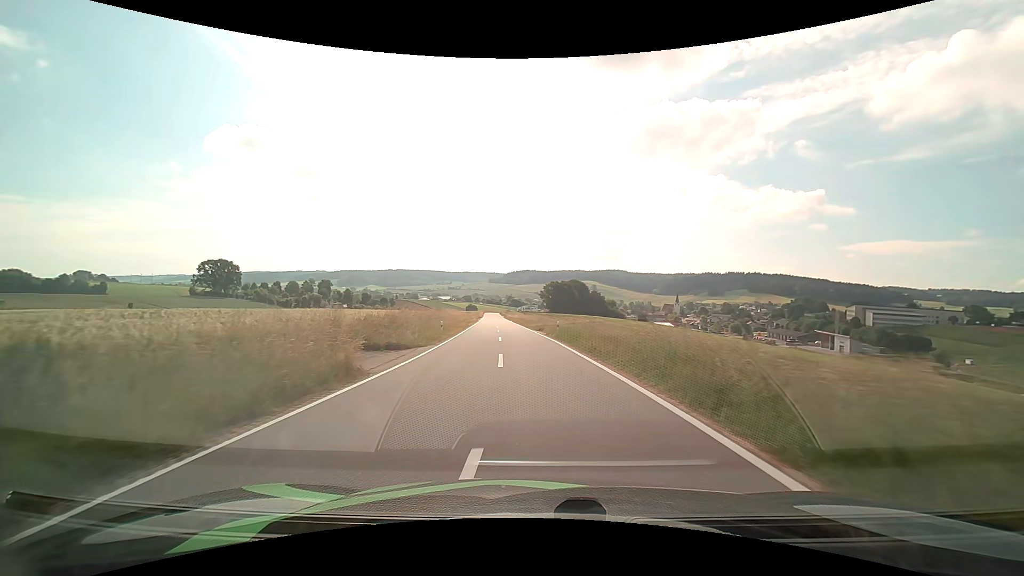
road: tertiary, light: Day
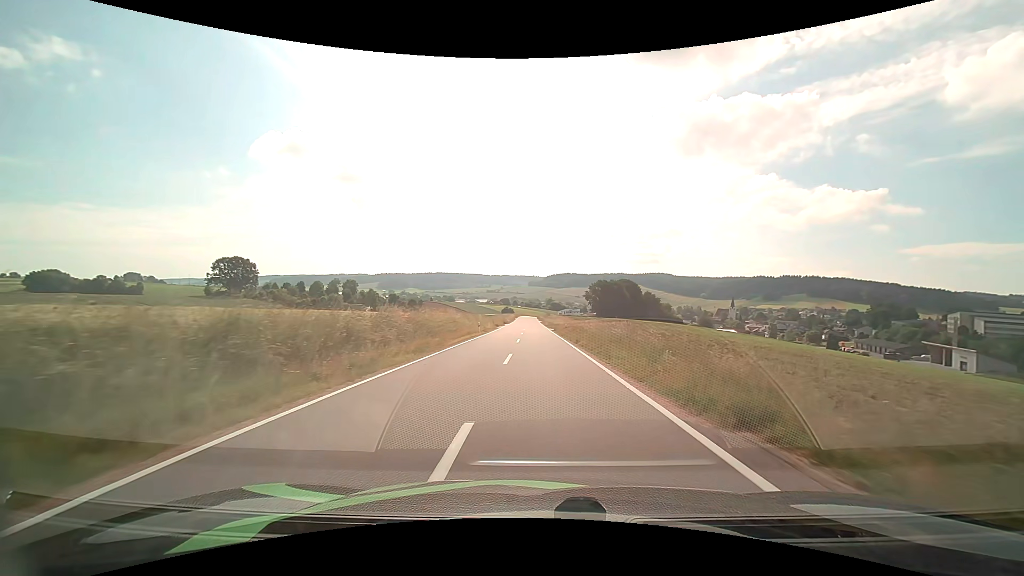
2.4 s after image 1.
(-2.2, +35.2) m; -5°
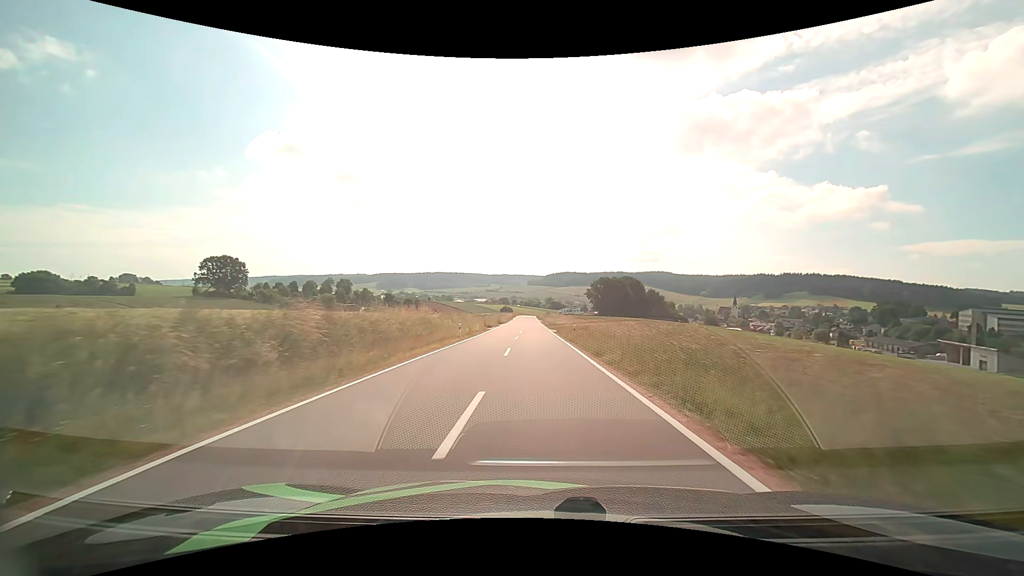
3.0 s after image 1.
(0.0, +9.5) m; 0°
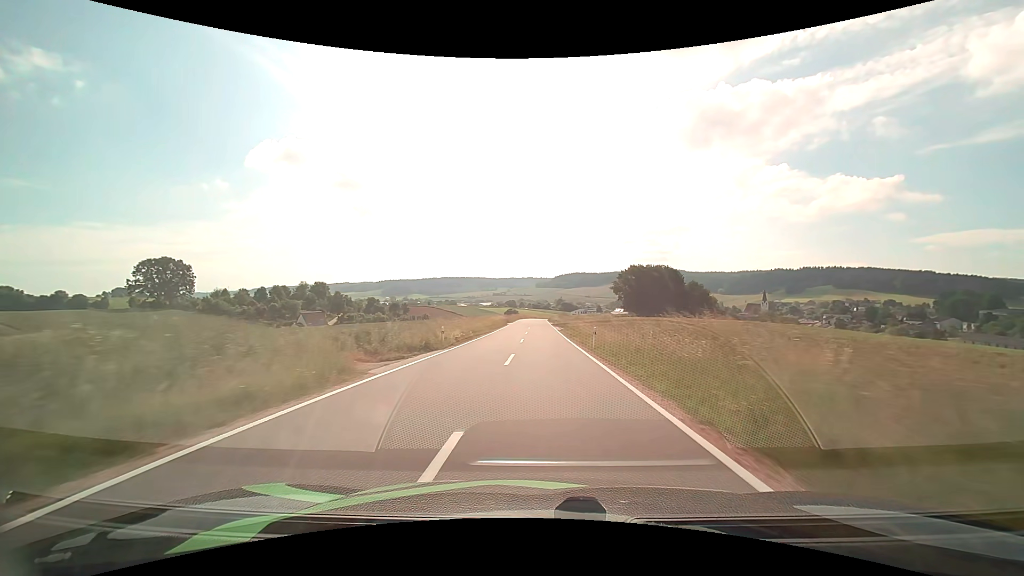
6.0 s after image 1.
(-0.5, +51.9) m; -1°
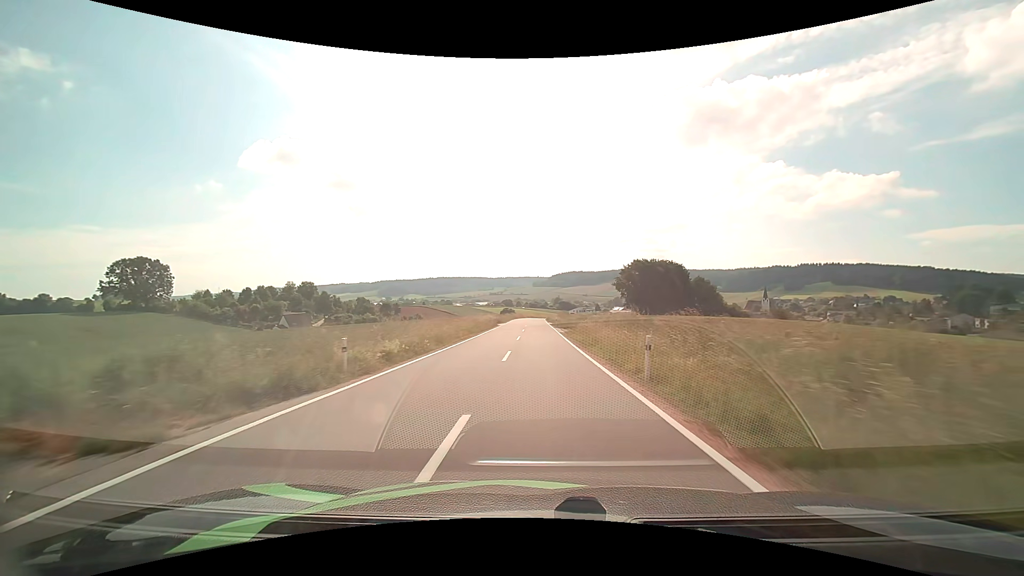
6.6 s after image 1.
(0.0, +11.2) m; 0°
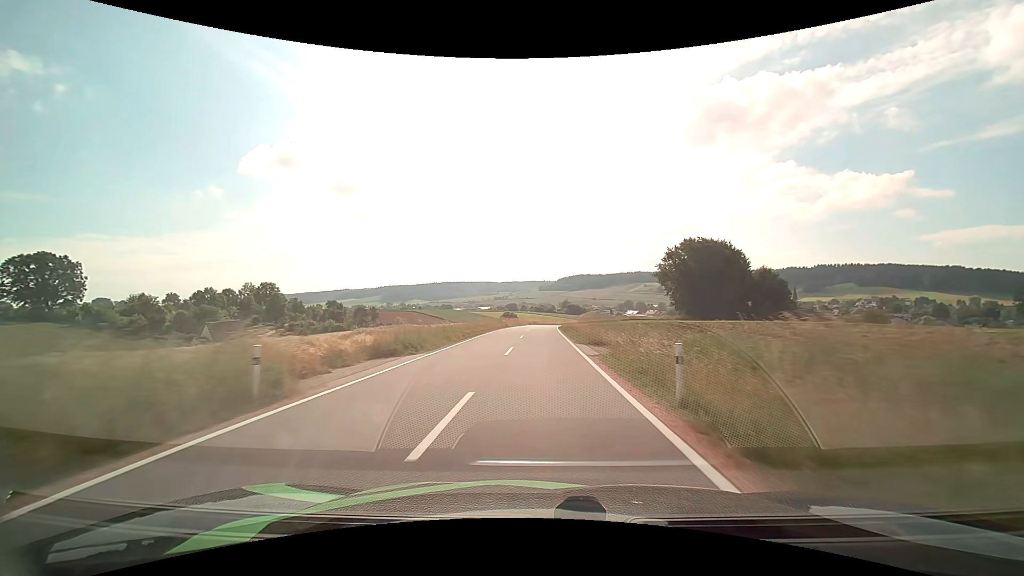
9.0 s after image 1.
(0.0, +46.6) m; -1°
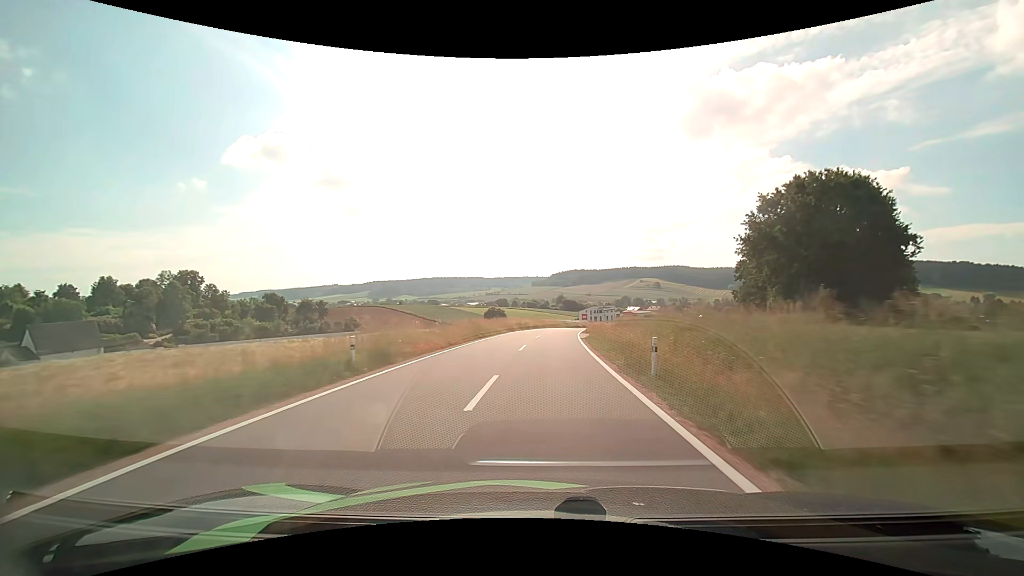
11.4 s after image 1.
(+0.1, +46.0) m; +1°
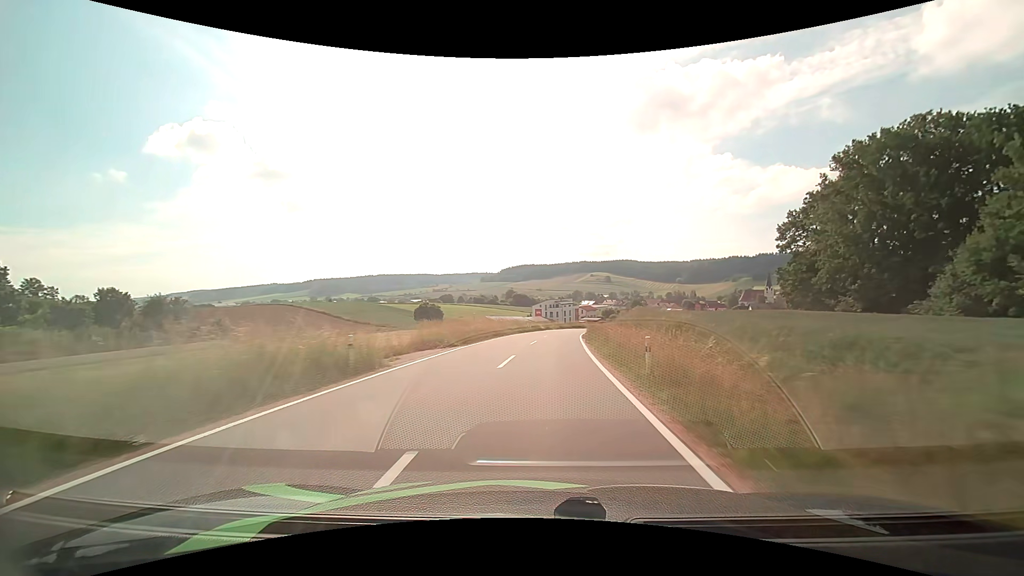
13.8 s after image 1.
(+1.9, +42.4) m; +6°
(0, +10) (0, +20) (+1, +30) (+2, +40) (+3, +50) (+4, +60) (+6, +70) (+8, +79) (+12, +89) (+16, +98) m
